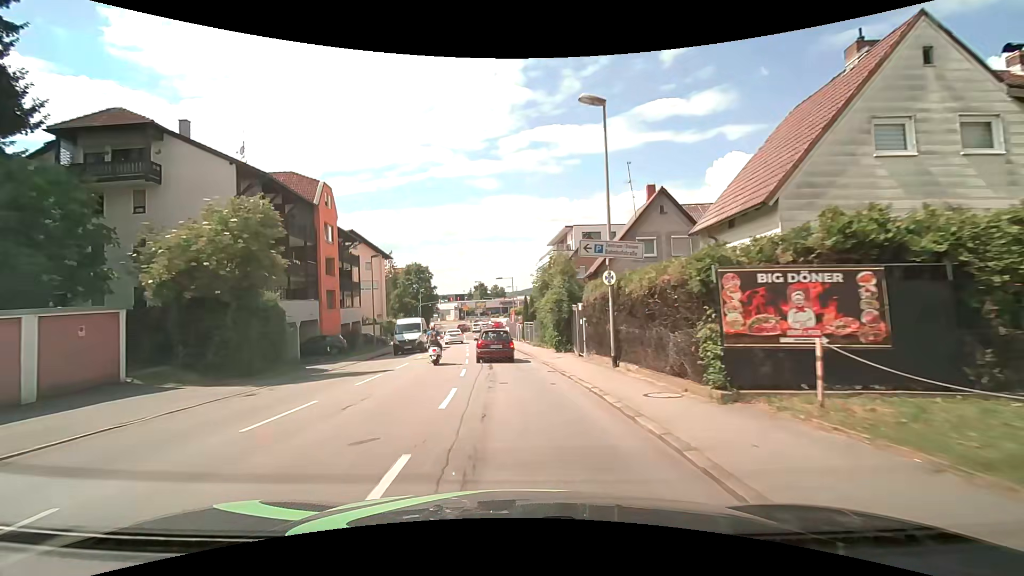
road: tertiary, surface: asphalt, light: Day
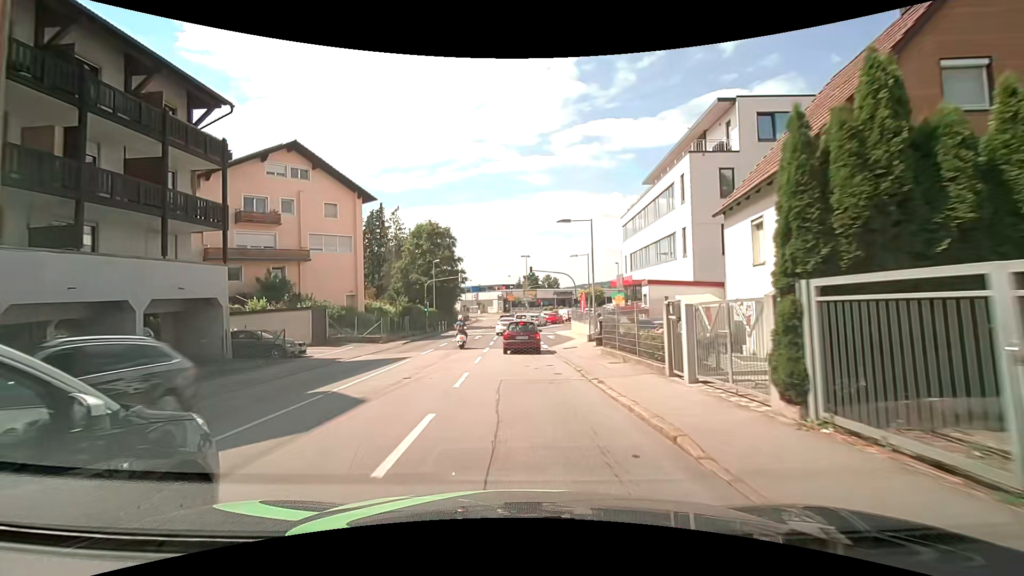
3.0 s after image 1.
(-2.2, +33.8) m; -7°
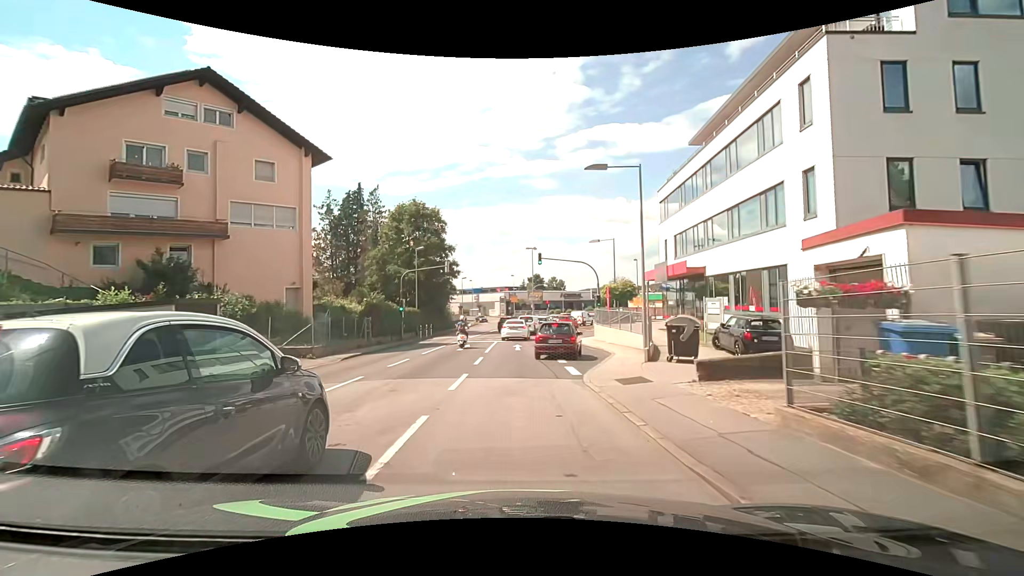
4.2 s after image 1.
(+0.1, +11.9) m; 0°
(0, +10) (+1, +20) (+2, +30) (+3, +40) (+8, +48) (+17, +50) (+26, +45) (+32, +38) (+40, +32) (+48, +26) m
